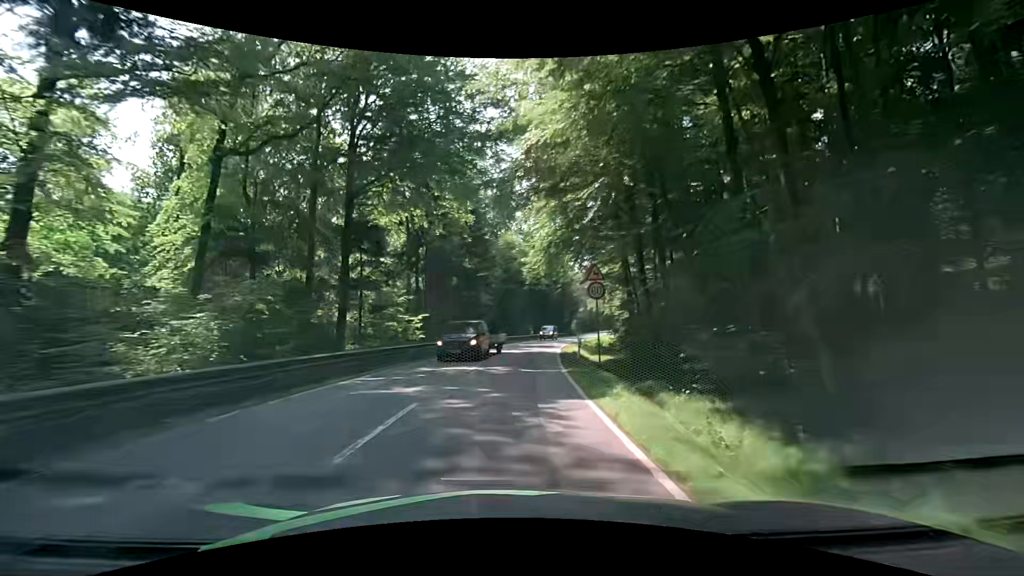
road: secondary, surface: asphalt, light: Day
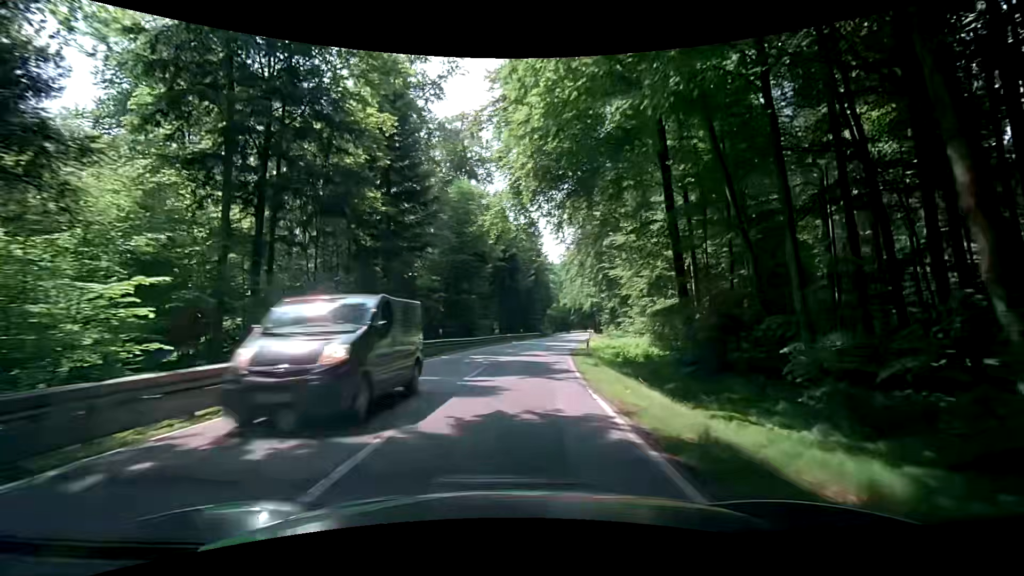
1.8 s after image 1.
(+1.0, +25.0) m; +3°
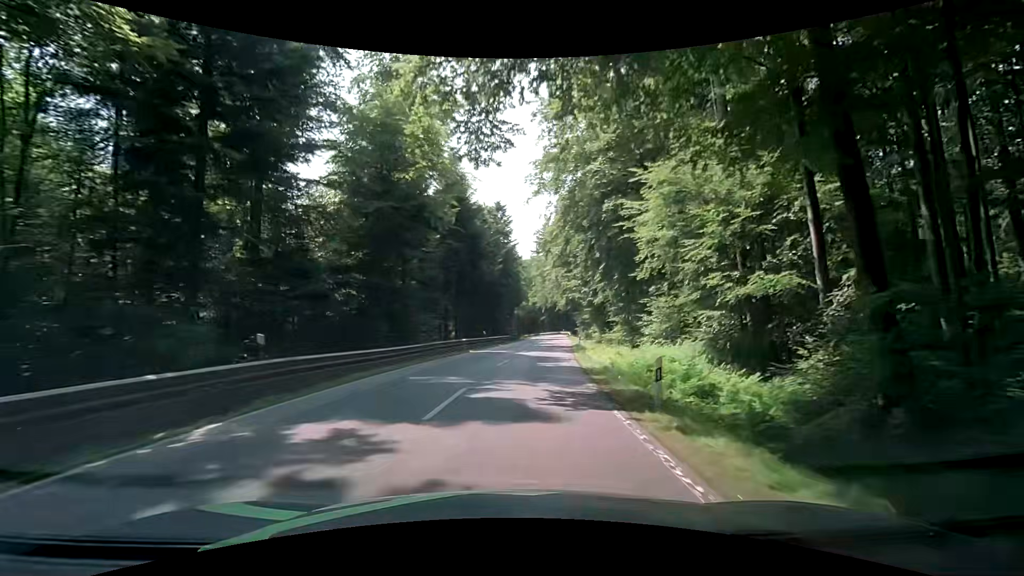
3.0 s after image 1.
(+0.8, +17.2) m; +5°
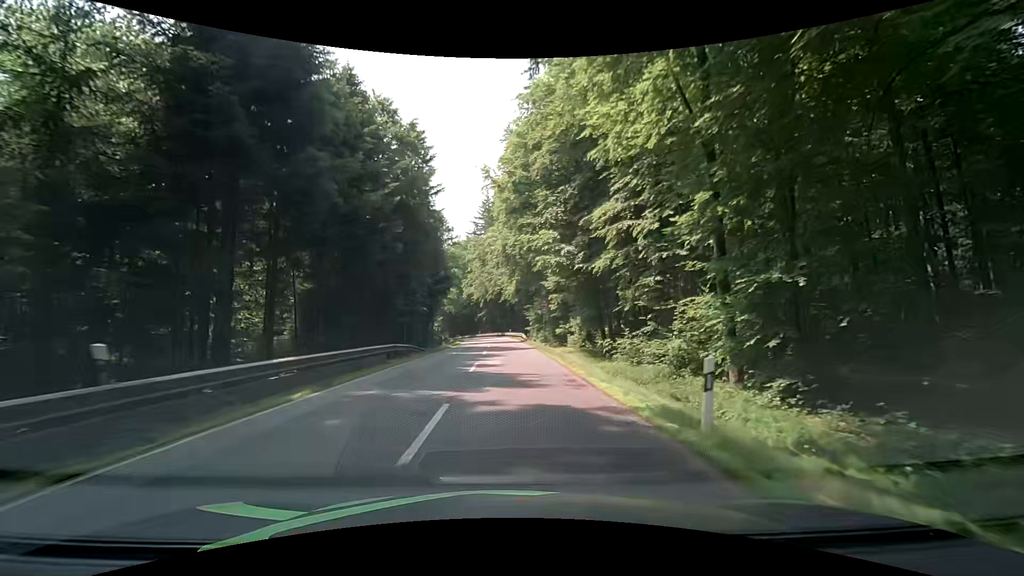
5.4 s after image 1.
(+2.0, +35.7) m; +6°
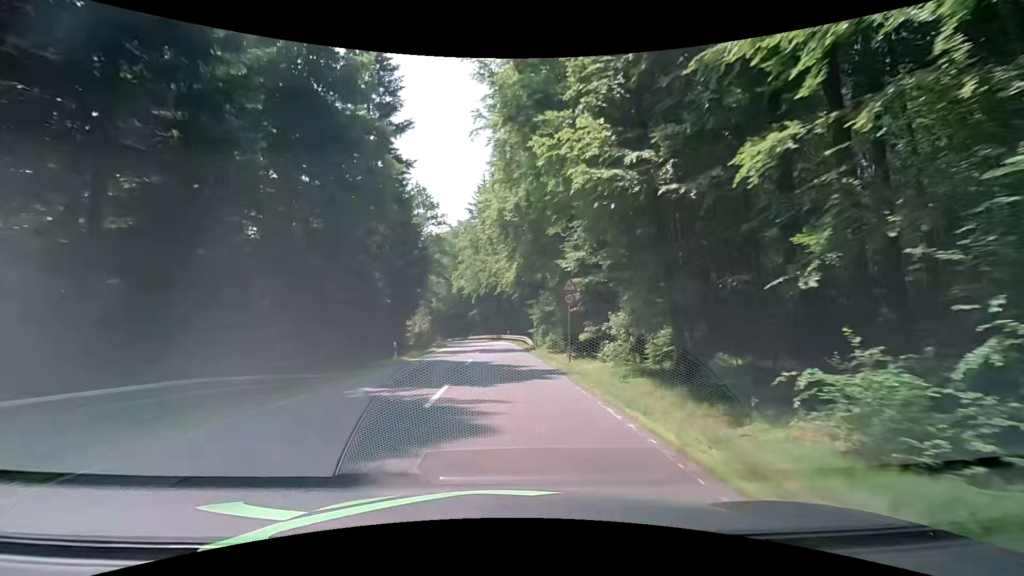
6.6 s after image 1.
(+0.3, +18.5) m; +1°
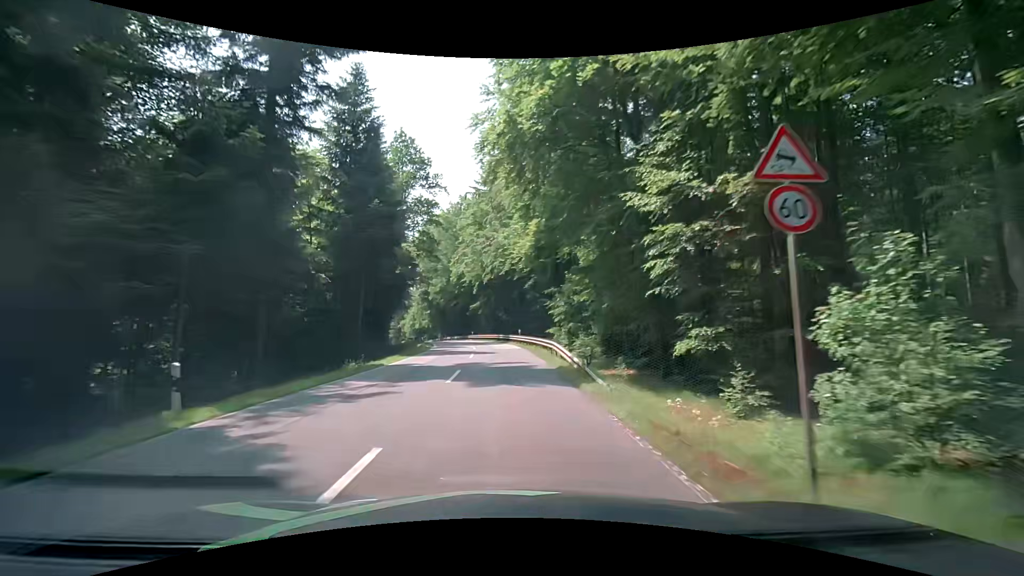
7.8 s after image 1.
(0.0, +18.2) m; -2°
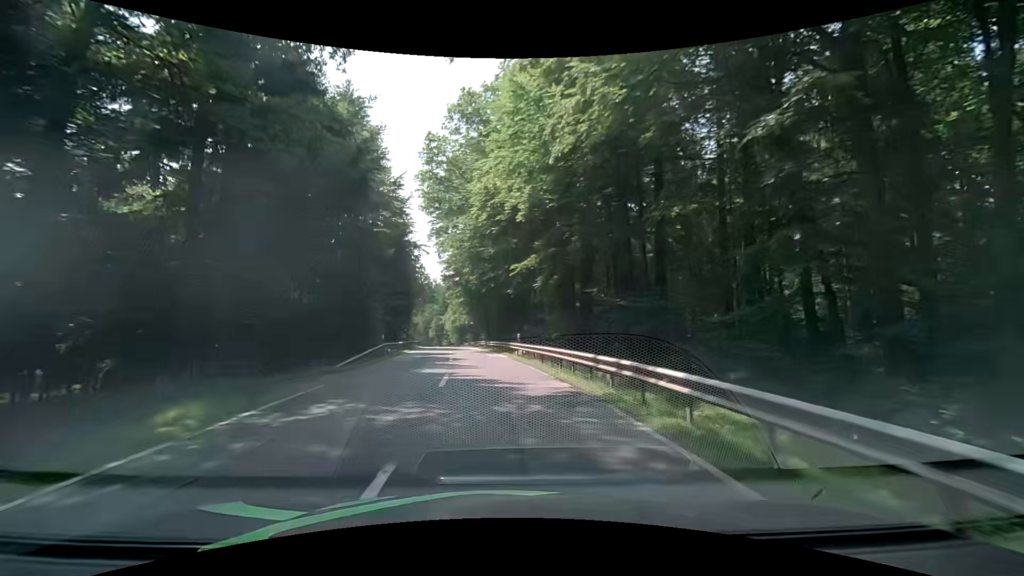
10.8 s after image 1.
(-0.7, +44.9) m; -4°
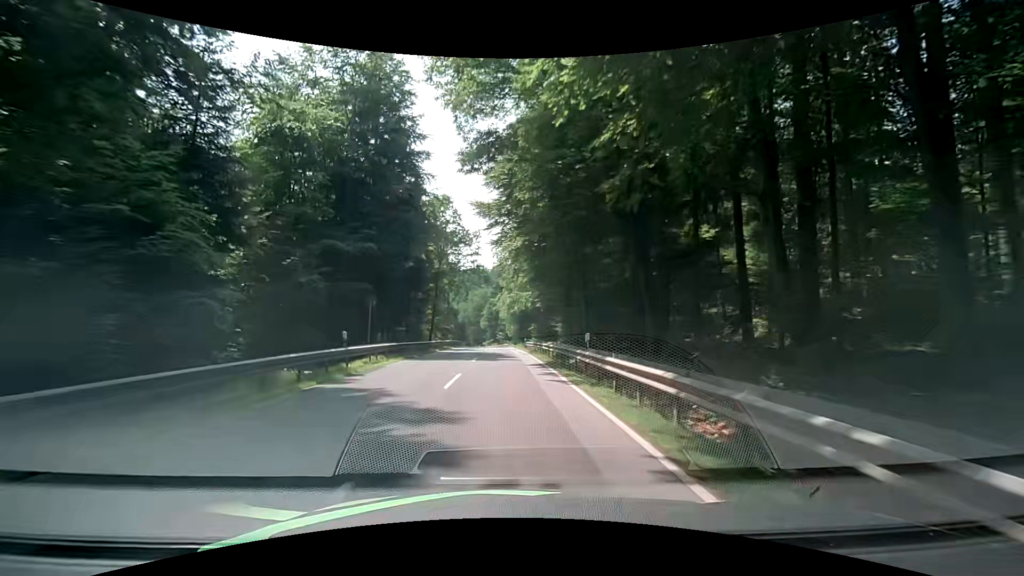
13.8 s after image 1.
(-4.3, +45.7) m; -8°
(0, +10) (0, +20) (0, +30) (-1, +40) (-1, +50) (-1, +60) (-1, +70) (-2, +80) (-2, +90) (-3, +100) m
